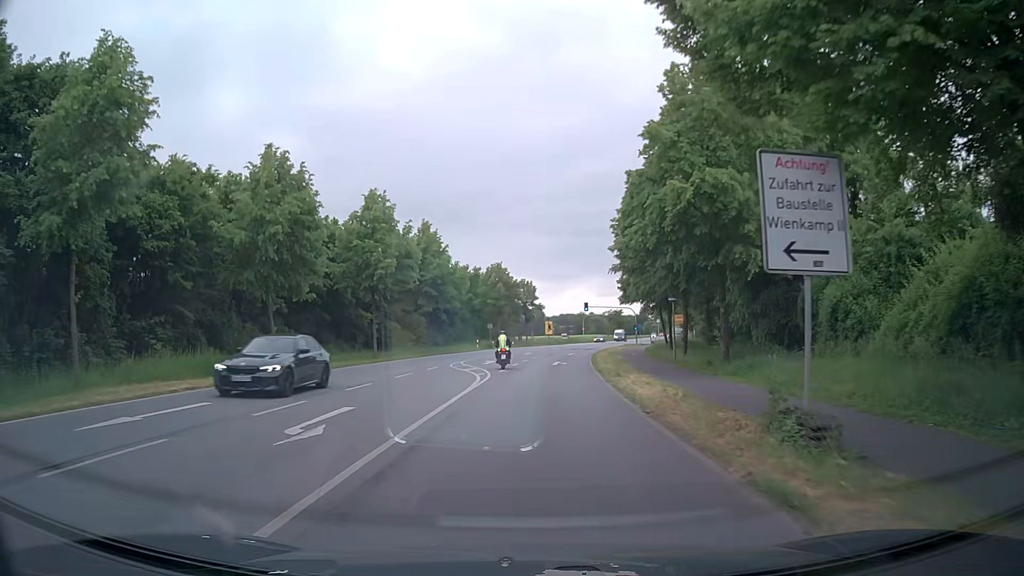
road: primary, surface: asphalt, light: Day
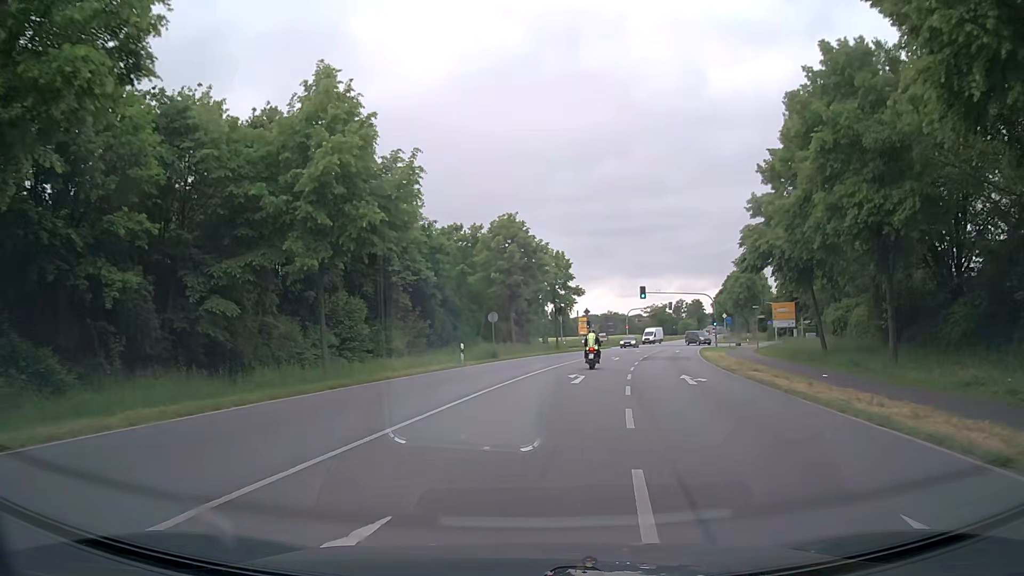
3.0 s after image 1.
(-0.8, +35.5) m; -2°
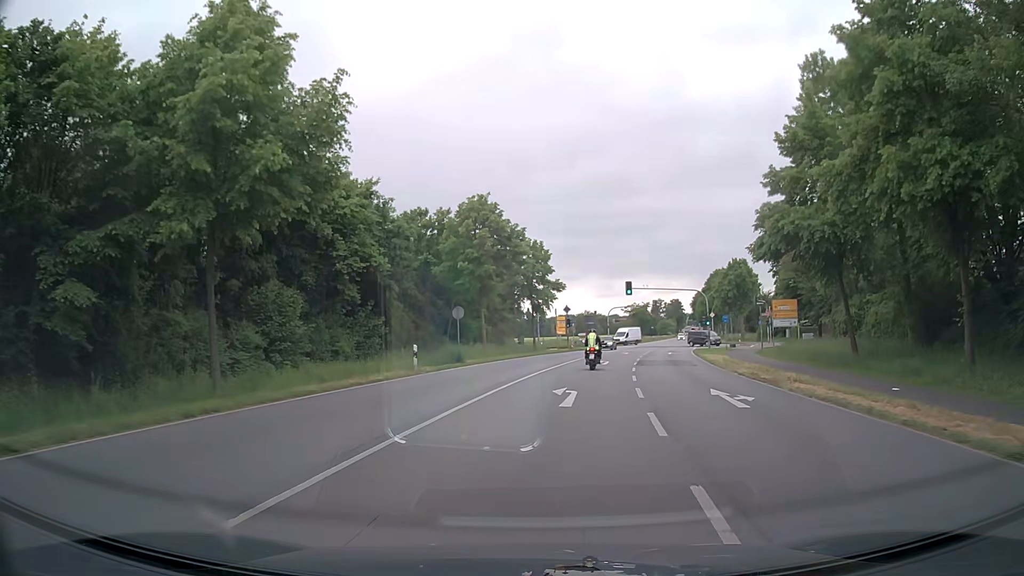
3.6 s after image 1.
(+0.1, +6.8) m; +3°
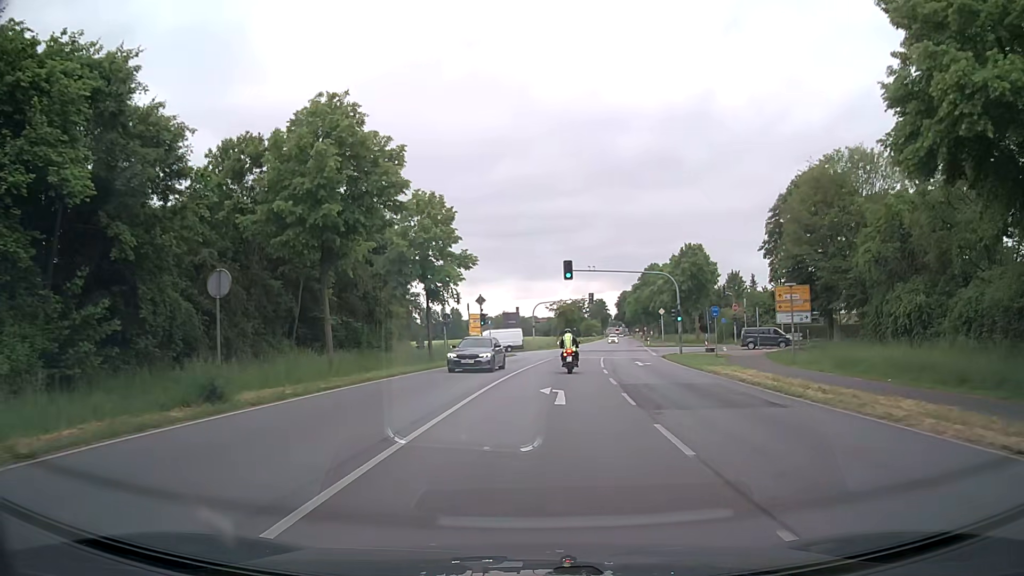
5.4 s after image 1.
(+1.0, +19.7) m; +6°
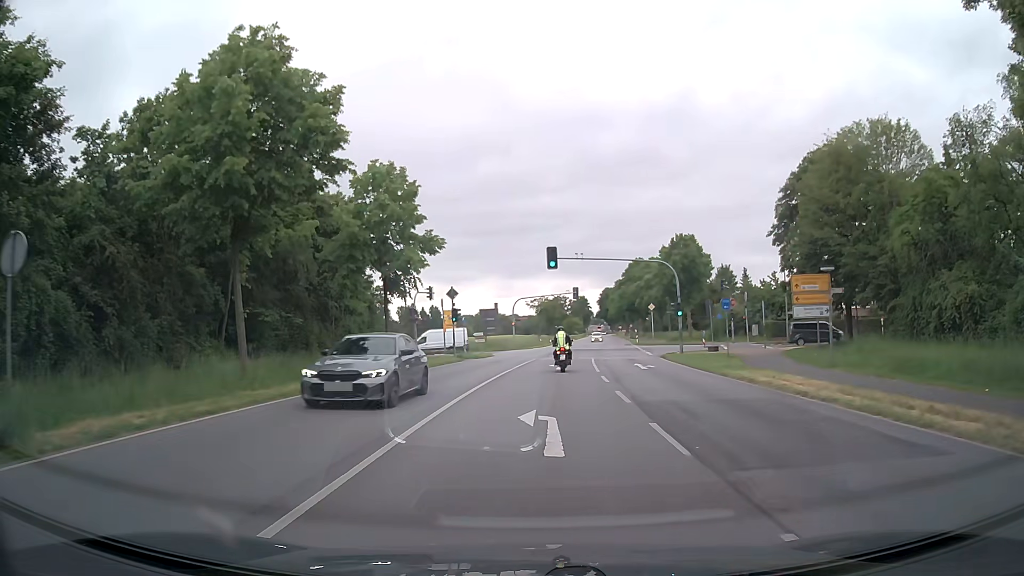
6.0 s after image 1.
(+0.1, +6.2) m; +2°
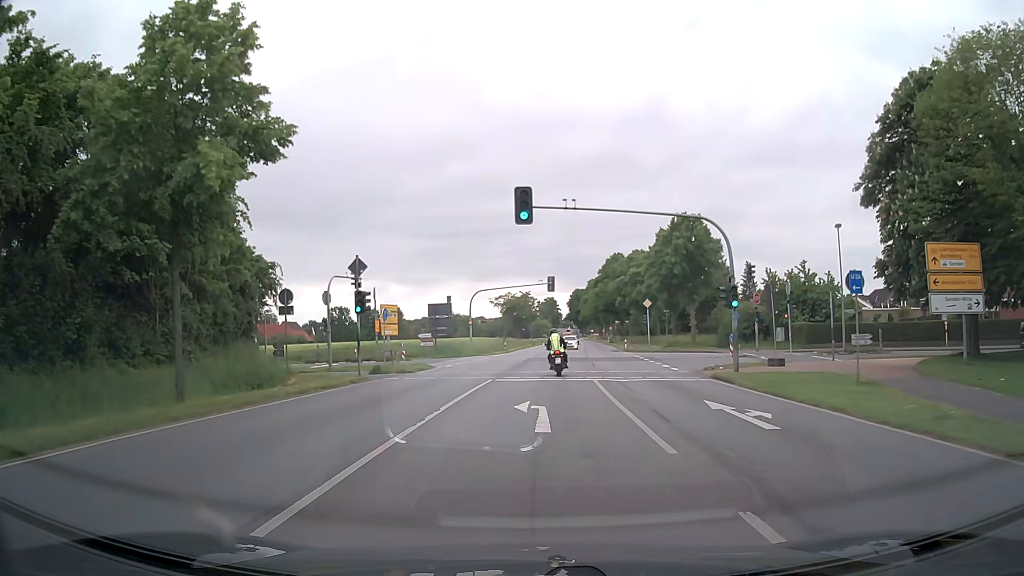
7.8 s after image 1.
(+0.5, +17.4) m; +3°
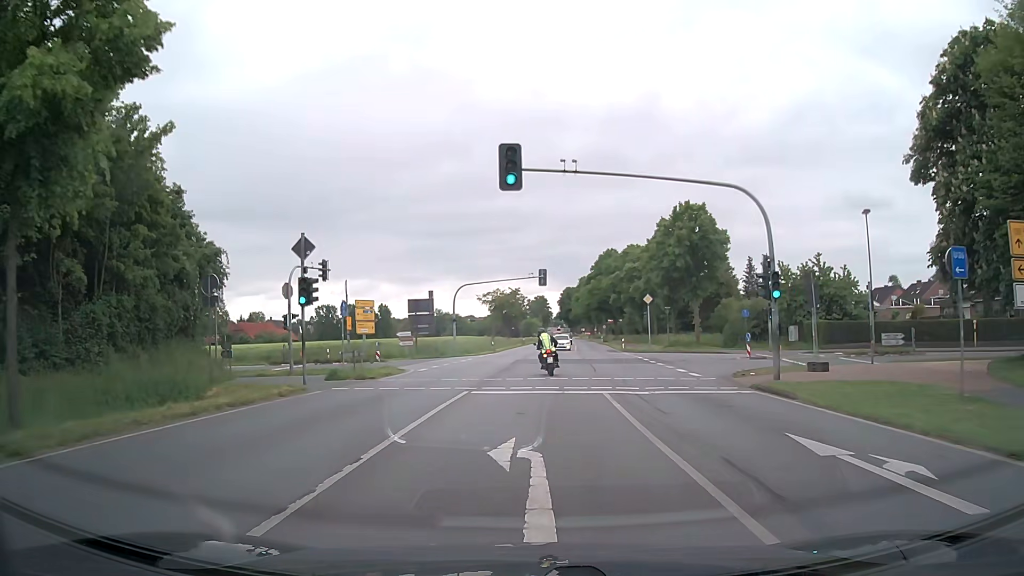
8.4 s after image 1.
(+0.1, +5.5) m; +1°
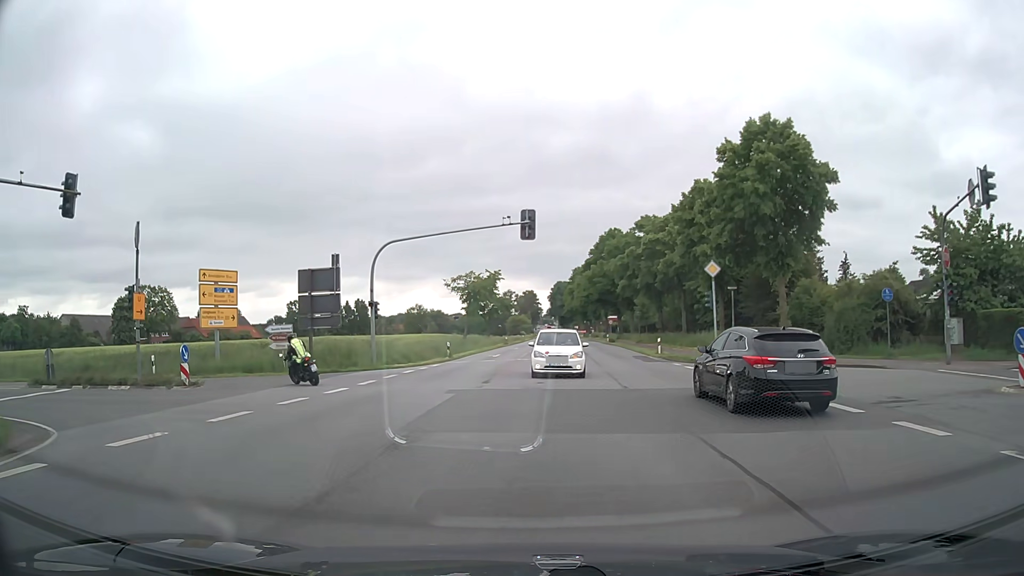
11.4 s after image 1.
(+0.7, +24.9) m; +2°
